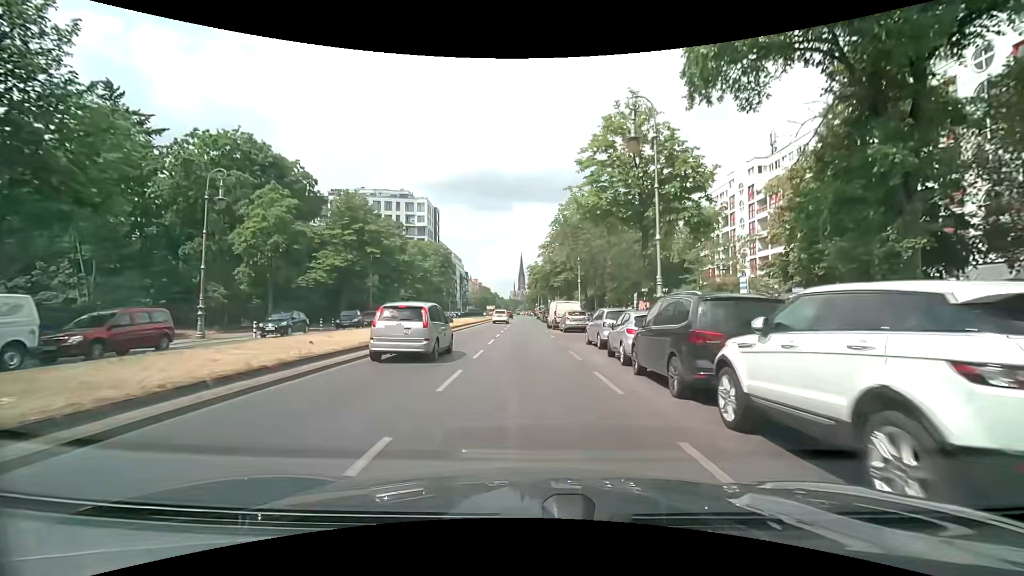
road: secondary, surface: asphalt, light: Day
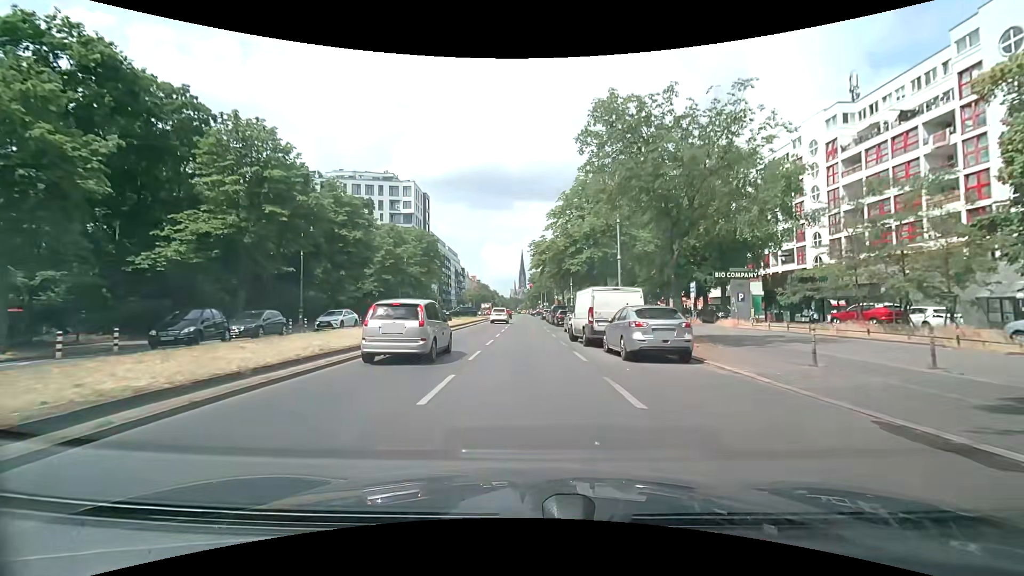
(0.0, +19.7) m; 0°
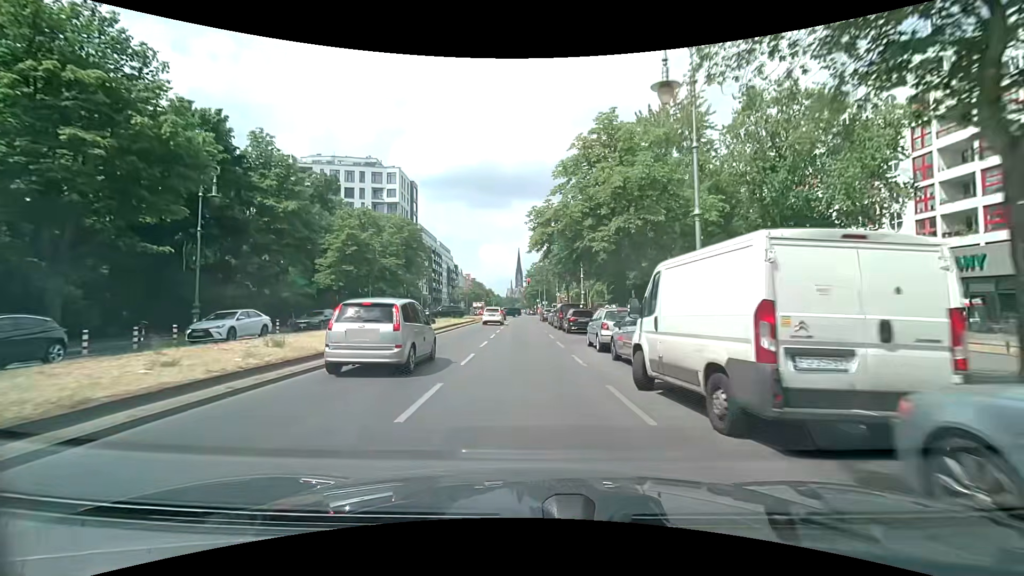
(0.0, +13.1) m; 0°
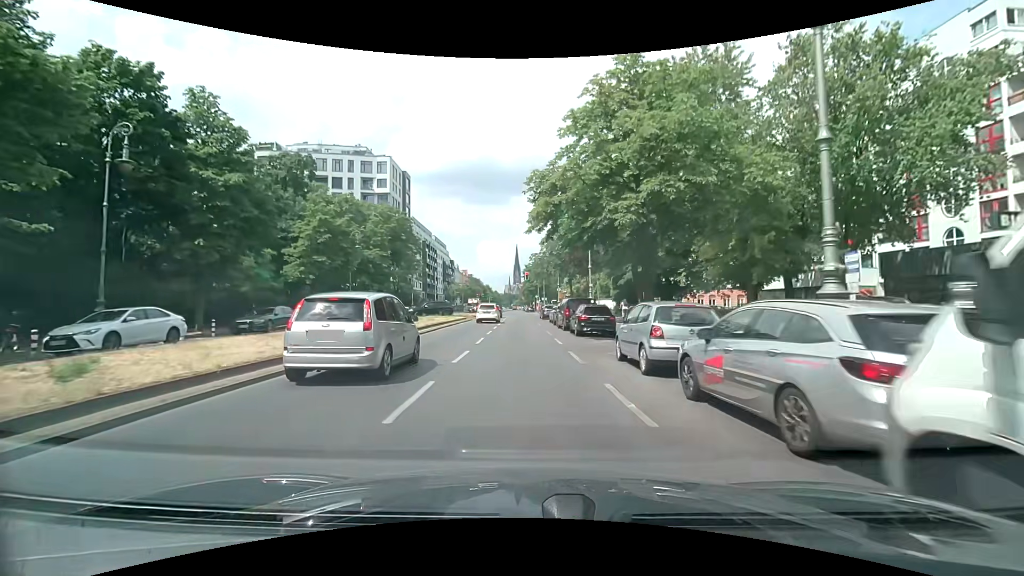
(0.0, +6.4) m; 0°
